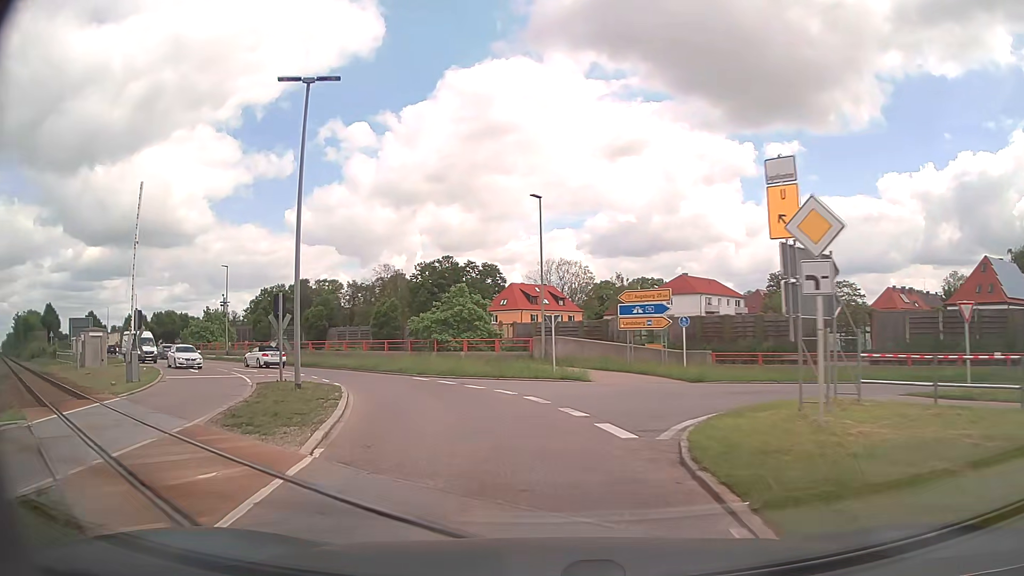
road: secondary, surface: asphalt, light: Day
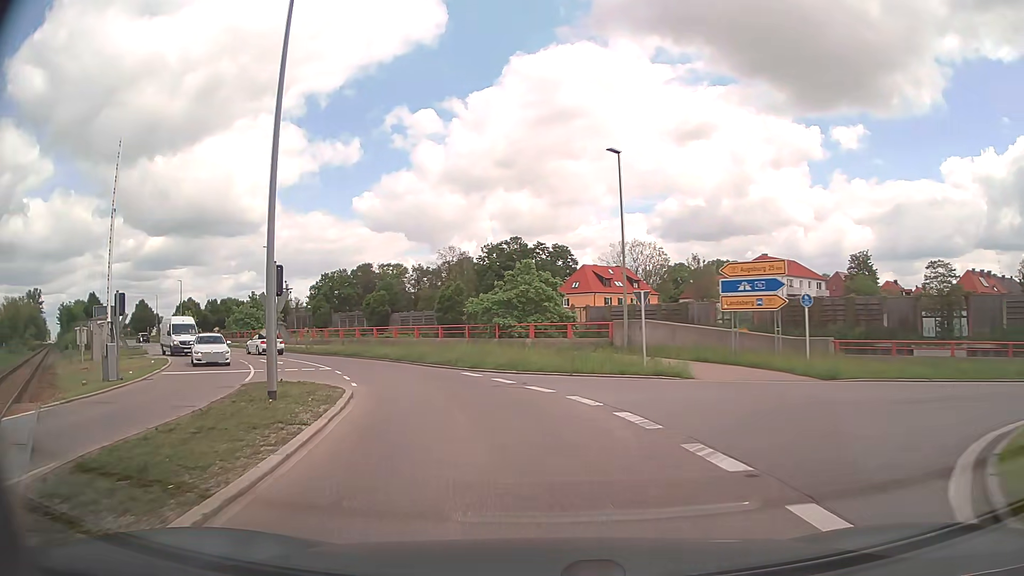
(-0.3, +6.2) m; -6°
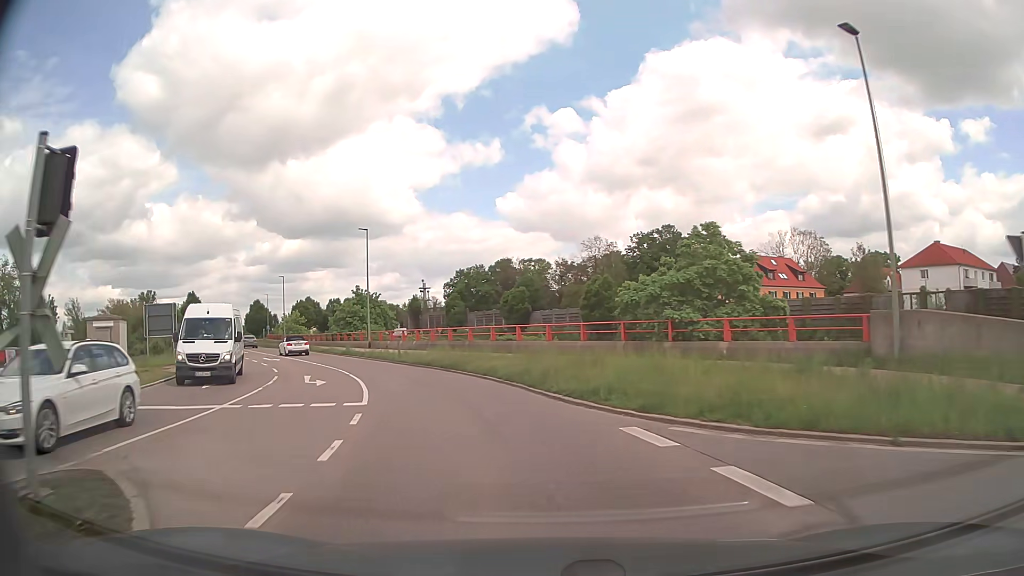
(-1.3, +12.6) m; -12°
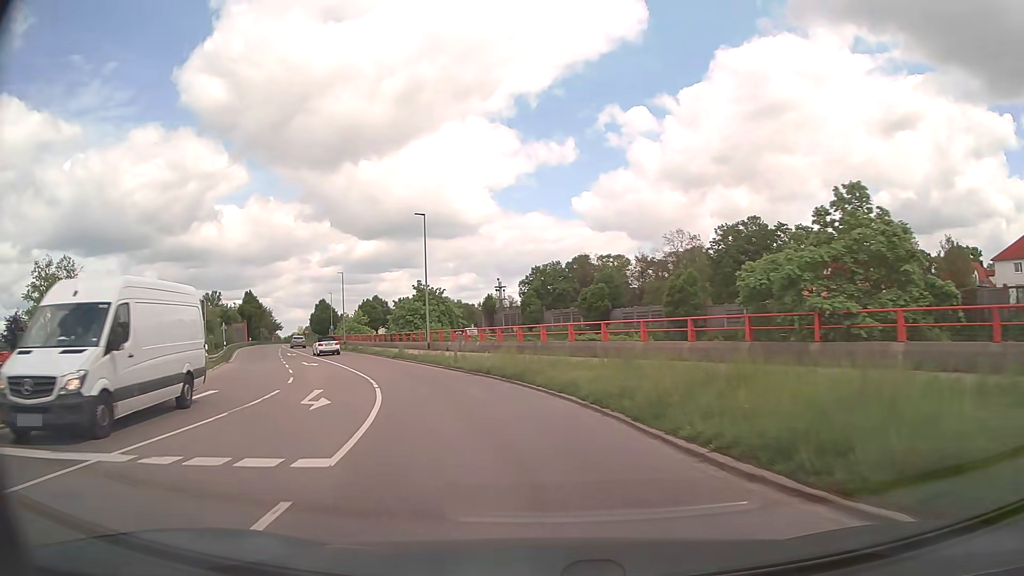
(-0.4, +6.6) m; -7°
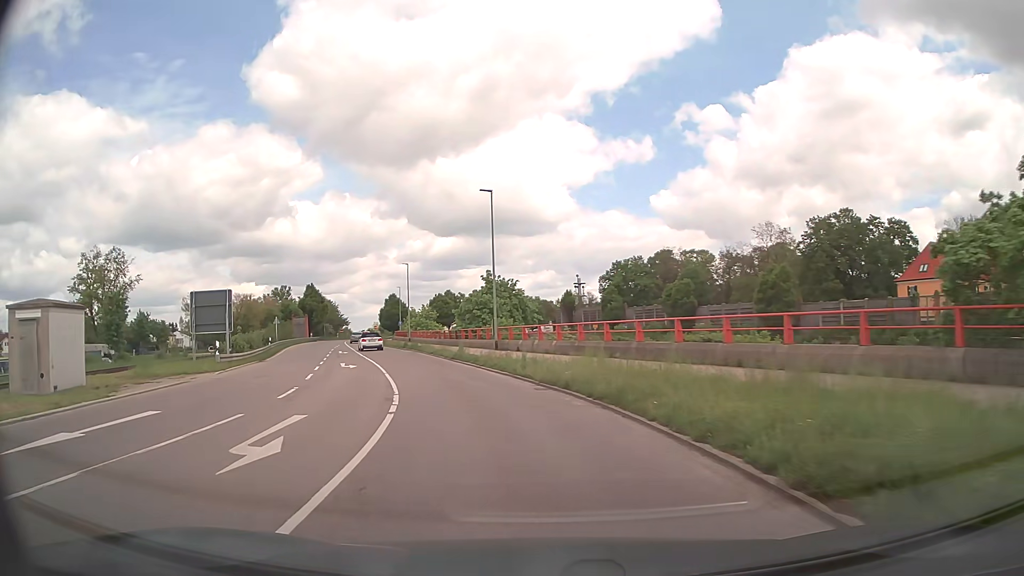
(-0.4, +6.8) m; -6°
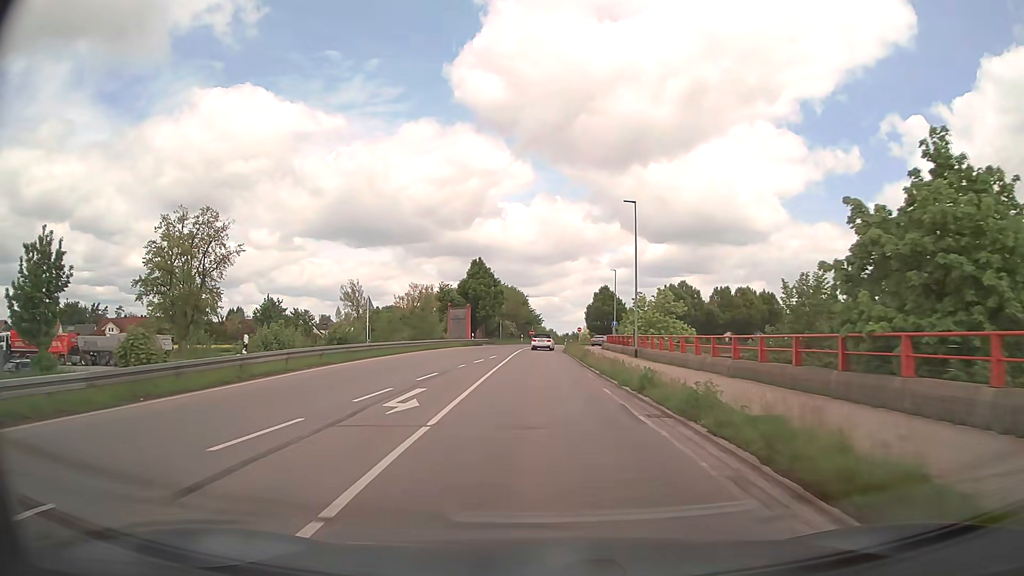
(-8.3, +37.4) m; -19°
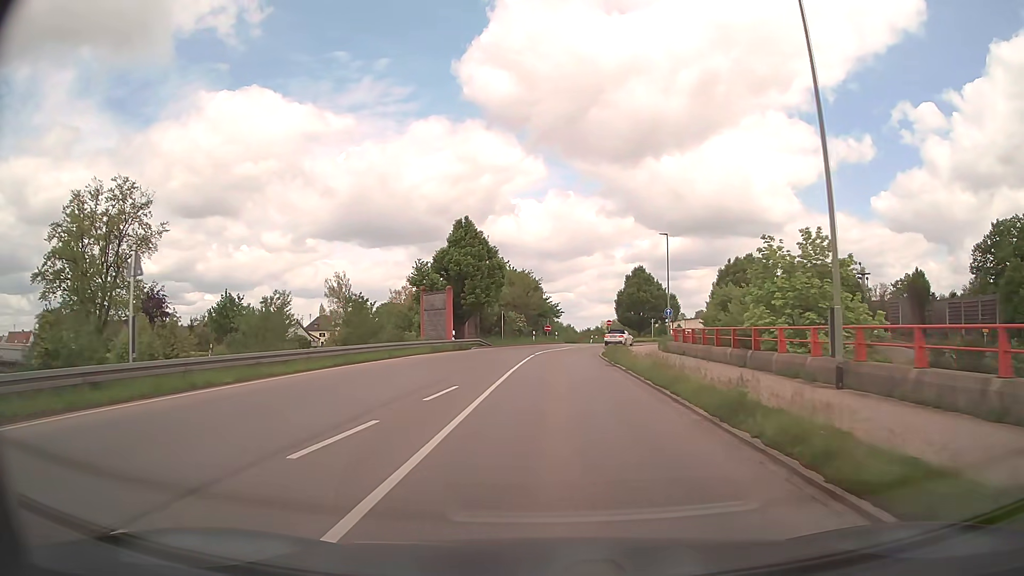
(-0.3, +24.7) m; -1°
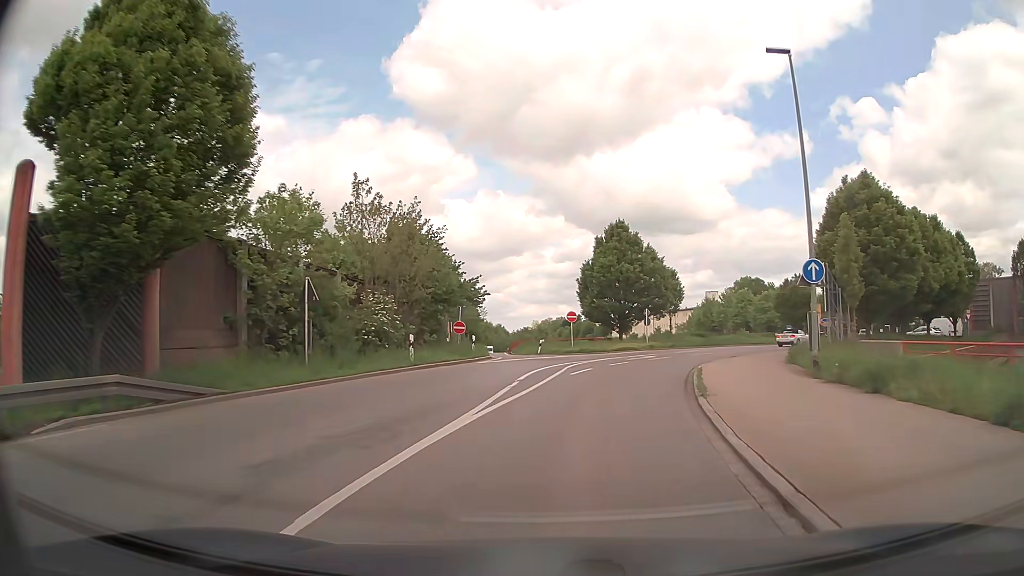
(+1.0, +36.3) m; +5°
(0, +10) (+2, +20) (+4, +30) (+8, +39) (+14, +47) (+21, +54) (+28, +61) (+34, +69) (+36, +79) (+36, +89) m
